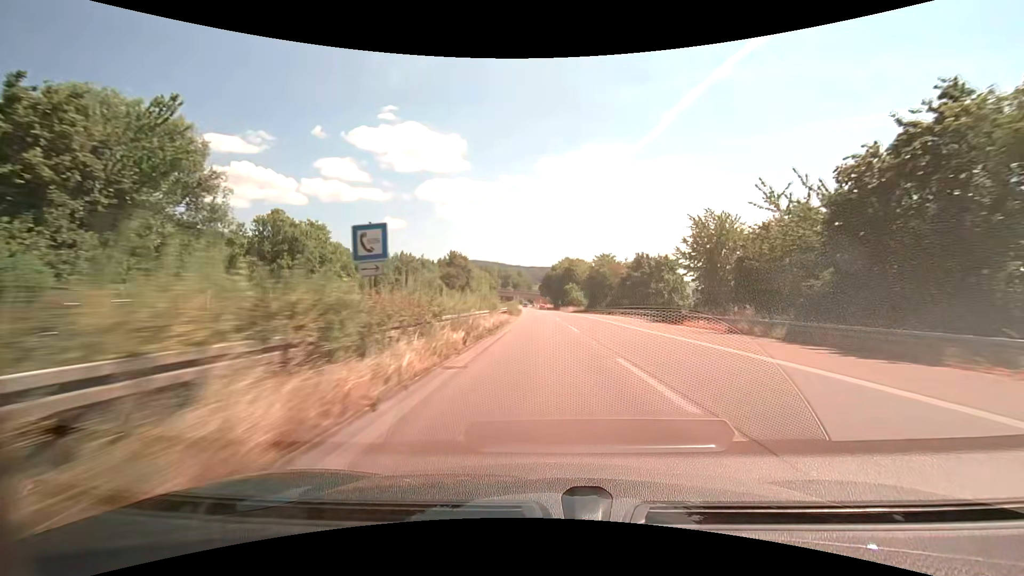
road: trunk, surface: asphalt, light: Day
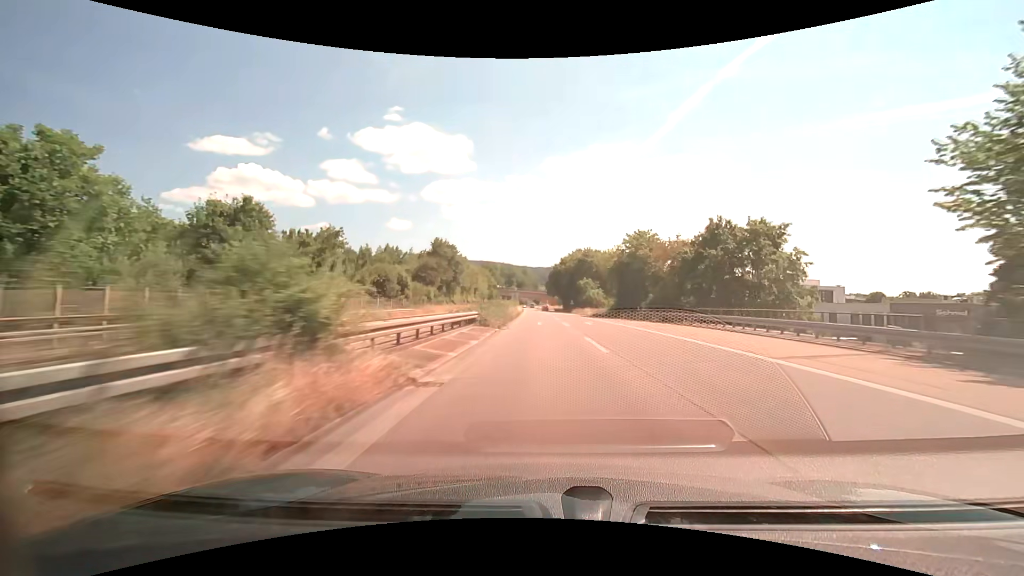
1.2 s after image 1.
(-0.2, +28.3) m; -1°
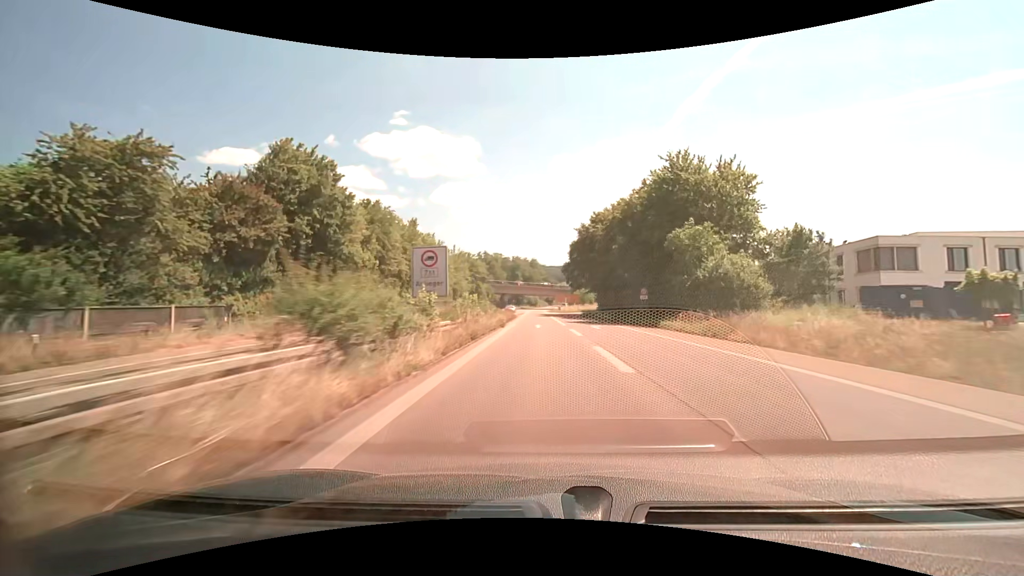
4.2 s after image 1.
(-1.0, +69.8) m; -2°
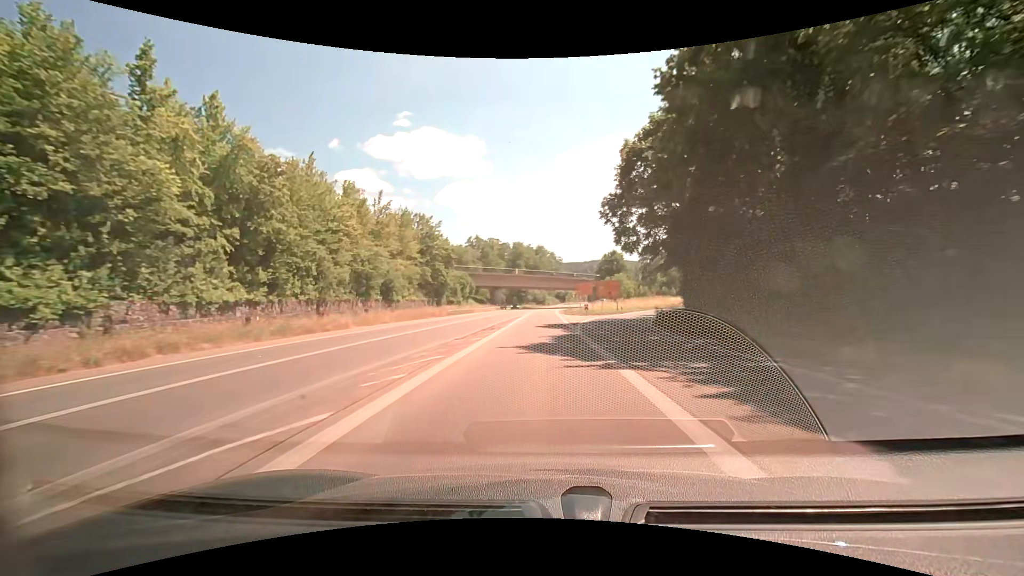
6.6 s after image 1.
(-0.5, +54.9) m; -1°
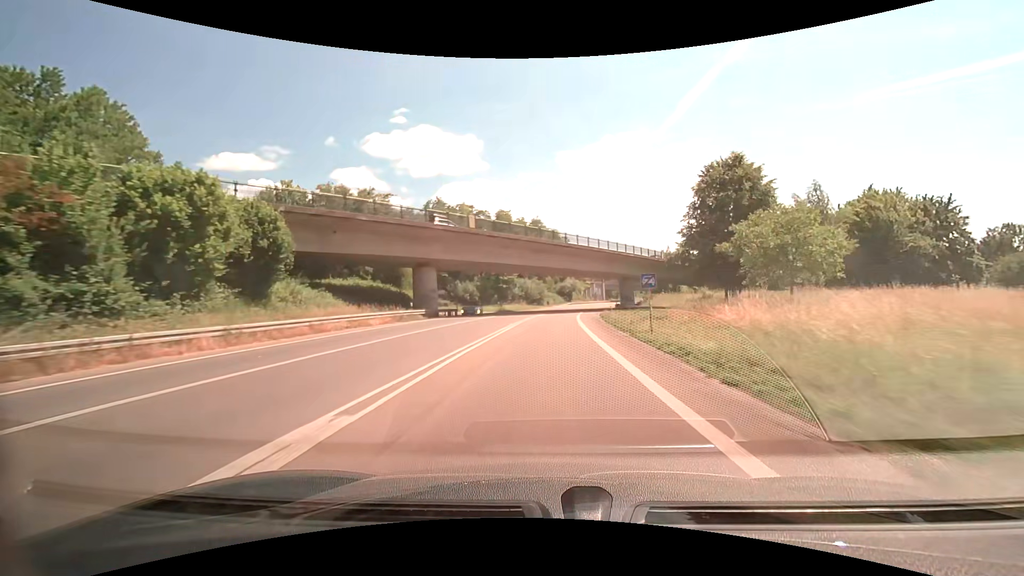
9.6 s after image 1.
(+0.2, +67.6) m; 0°
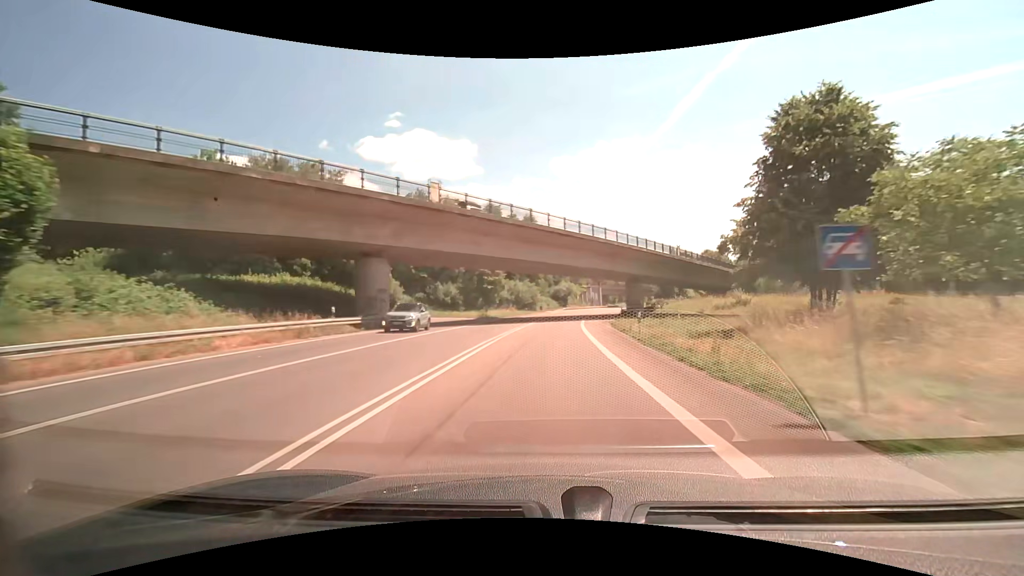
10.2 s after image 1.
(+0.1, +13.3) m; +1°
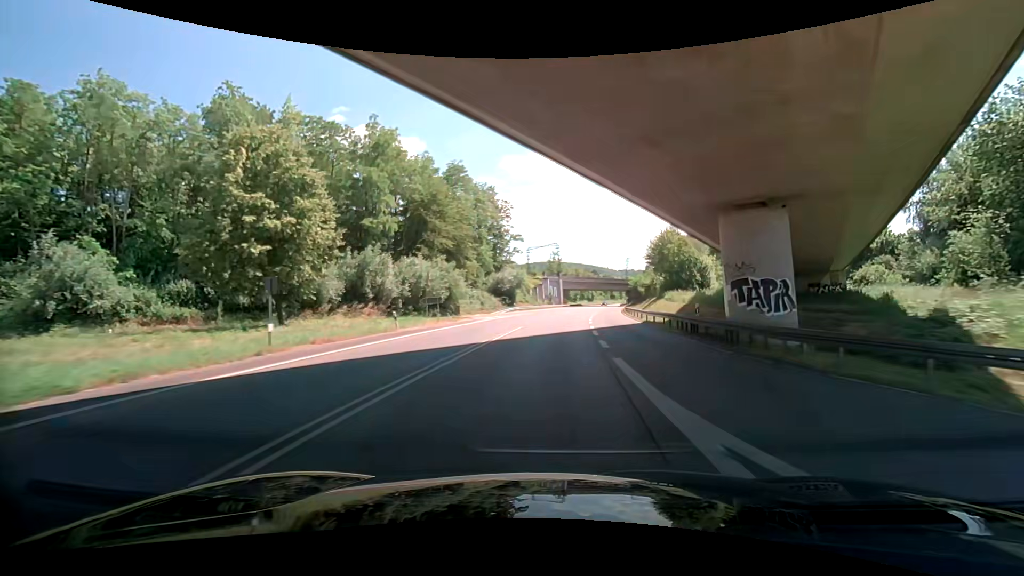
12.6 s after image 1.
(+2.7, +51.6) m; +6°
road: primary
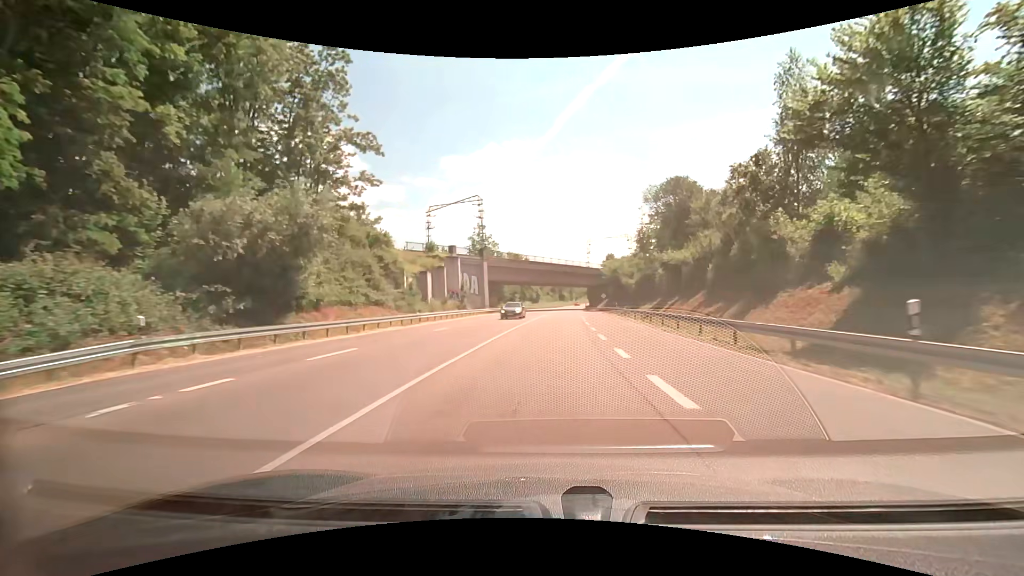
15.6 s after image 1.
(+3.6, +61.3) m; +6°
(0, +10) (0, +20) (+1, +30) (+1, +40) (+2, +50) (+2, +60) (+3, +70) (+4, +80) (+5, +90) (+6, +100) m
